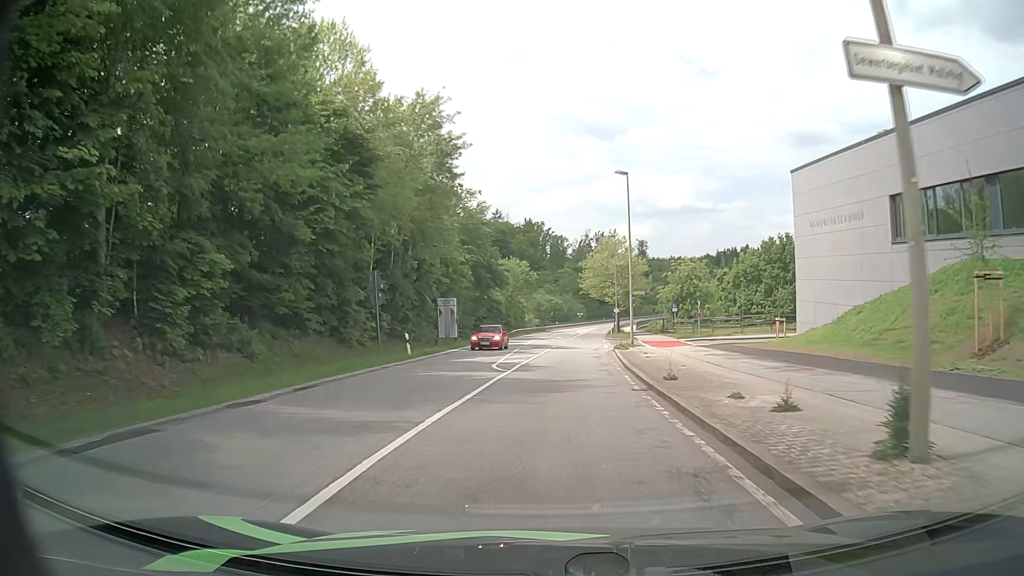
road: secondary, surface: asphalt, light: Day
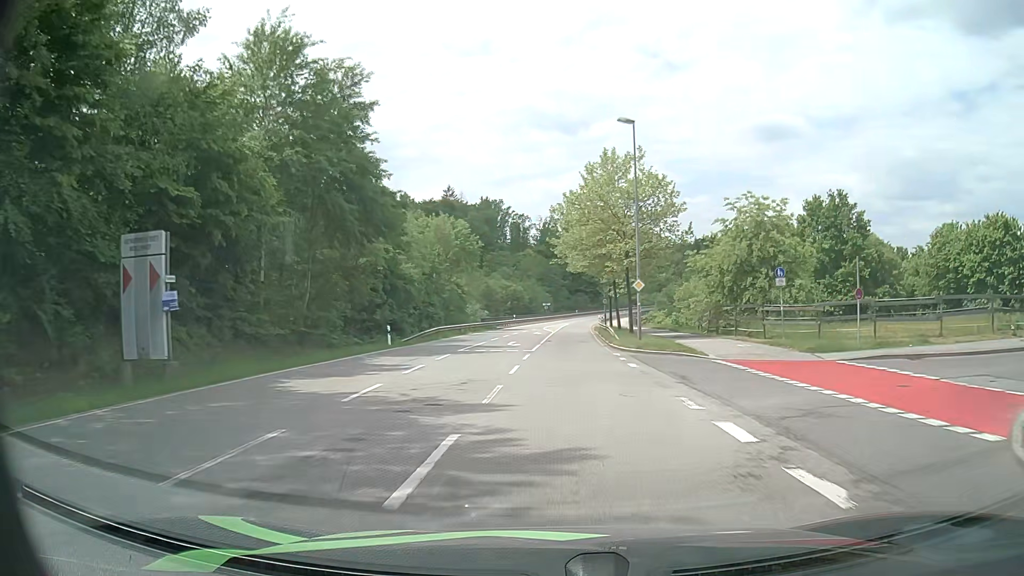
(+0.9, +37.4) m; +4°
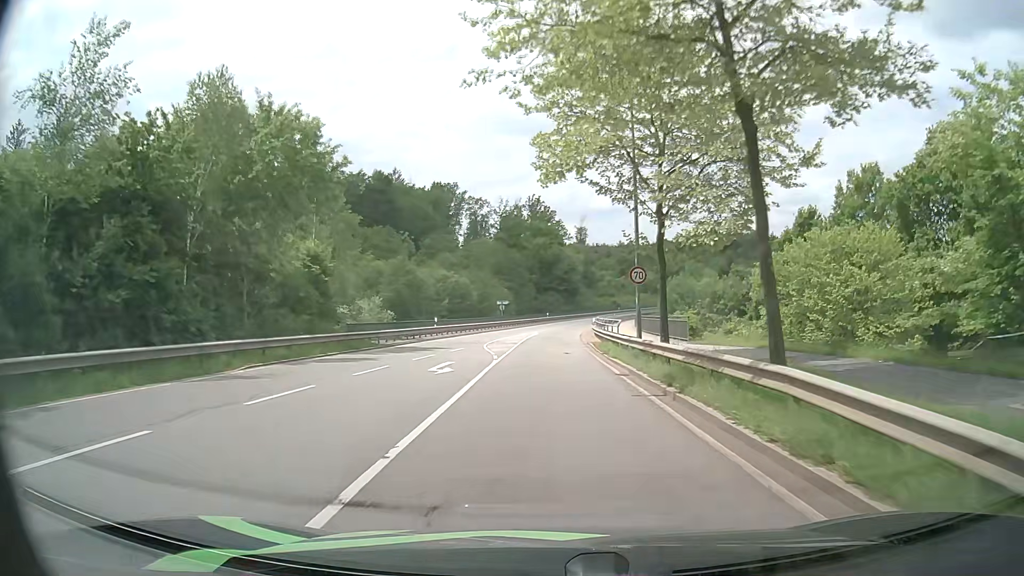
(+0.5, +38.4) m; +2°
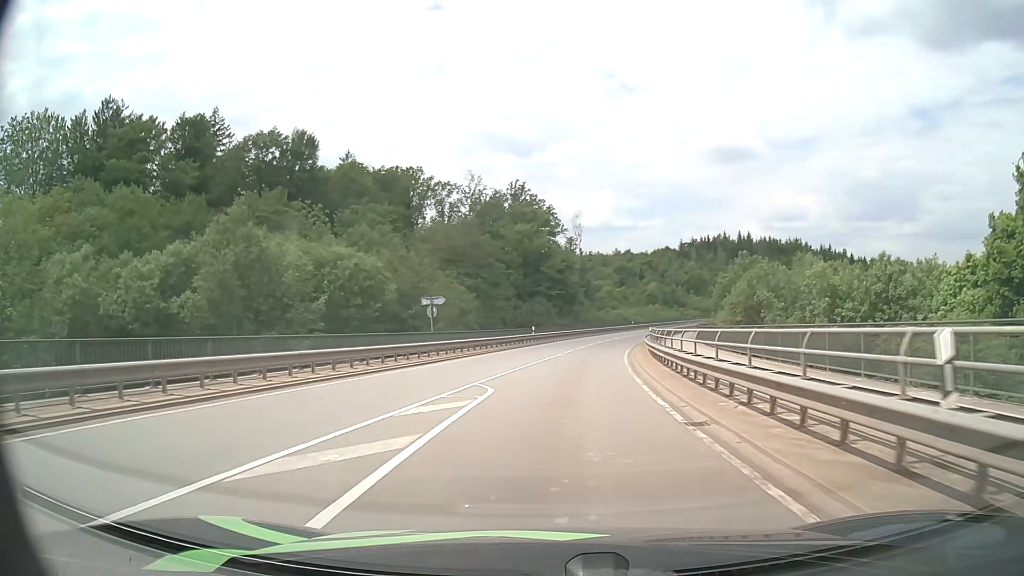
(0.0, +39.5) m; +1°
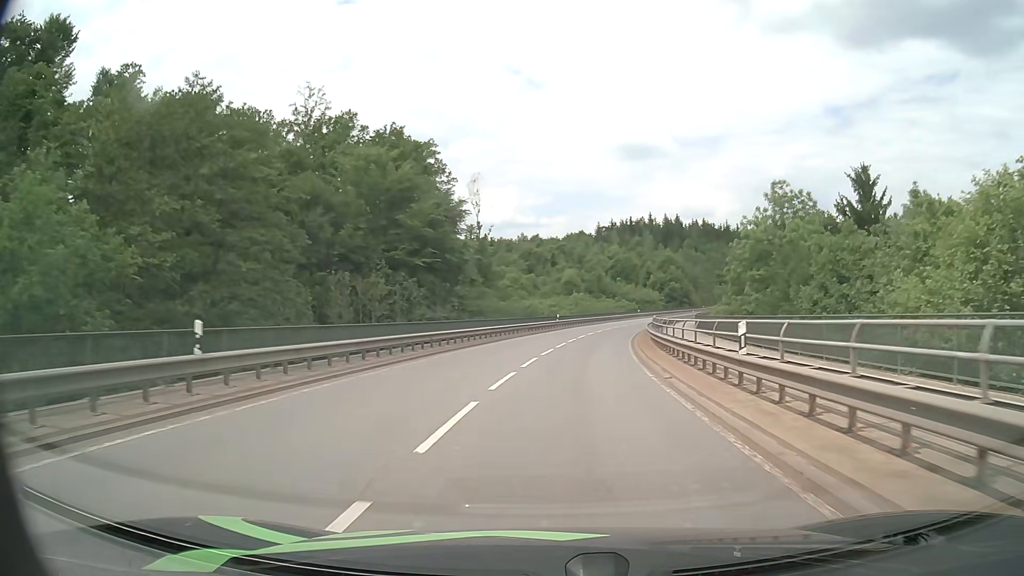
(+3.1, +41.5) m; +8°
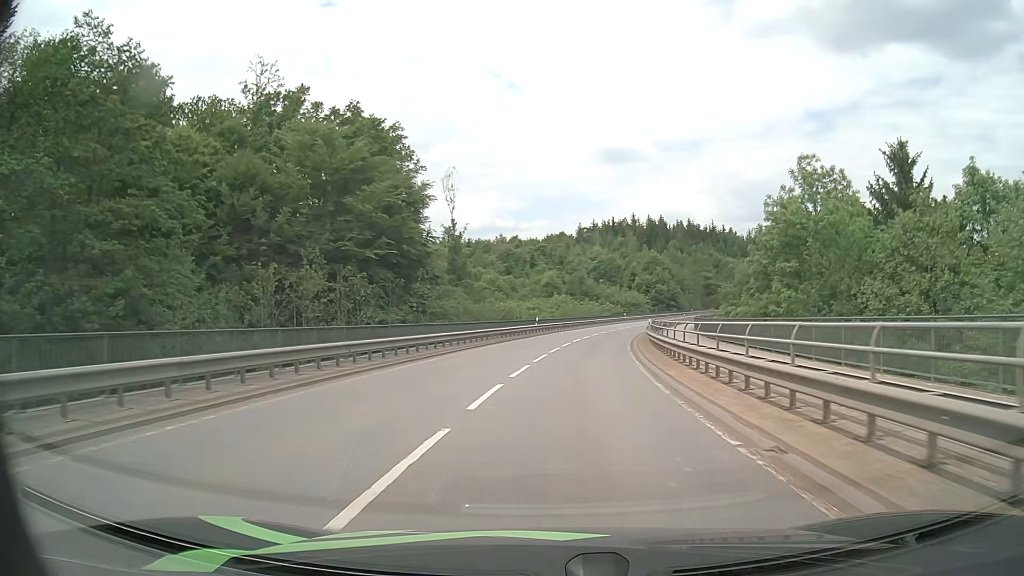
(+0.1, +8.6) m; +2°
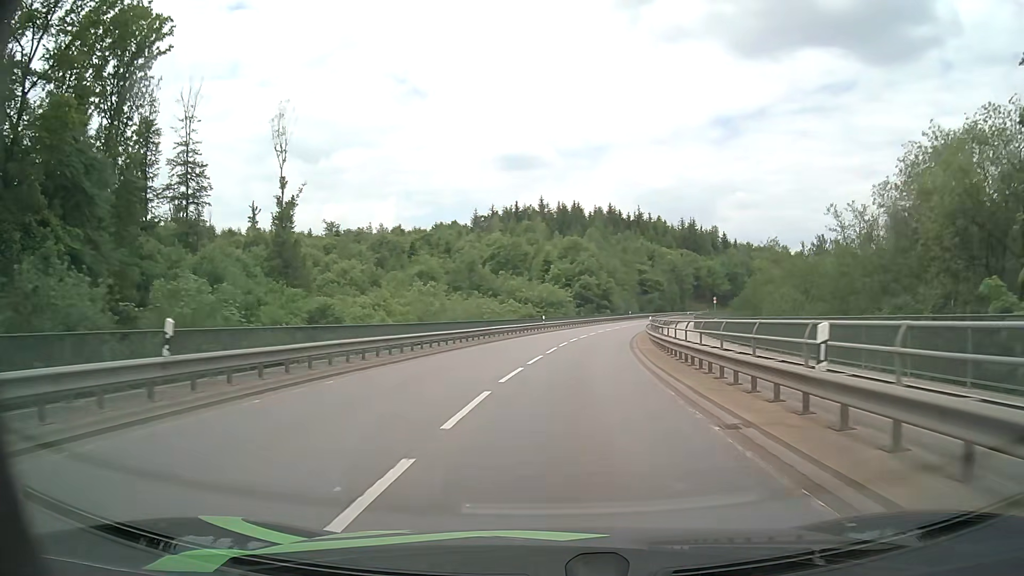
(+3.2, +43.8) m; +8°
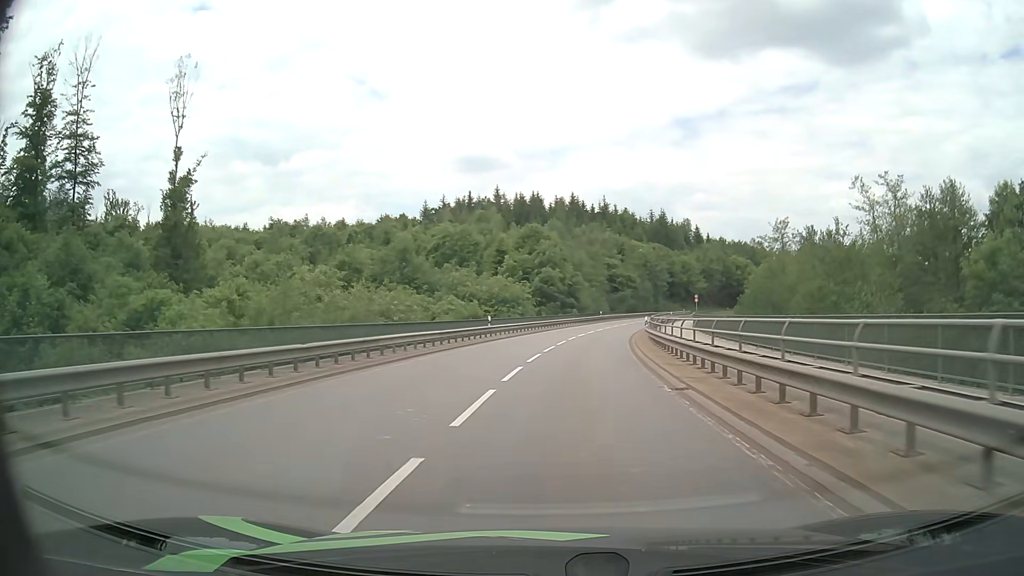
(+0.5, +17.9) m; +4°
